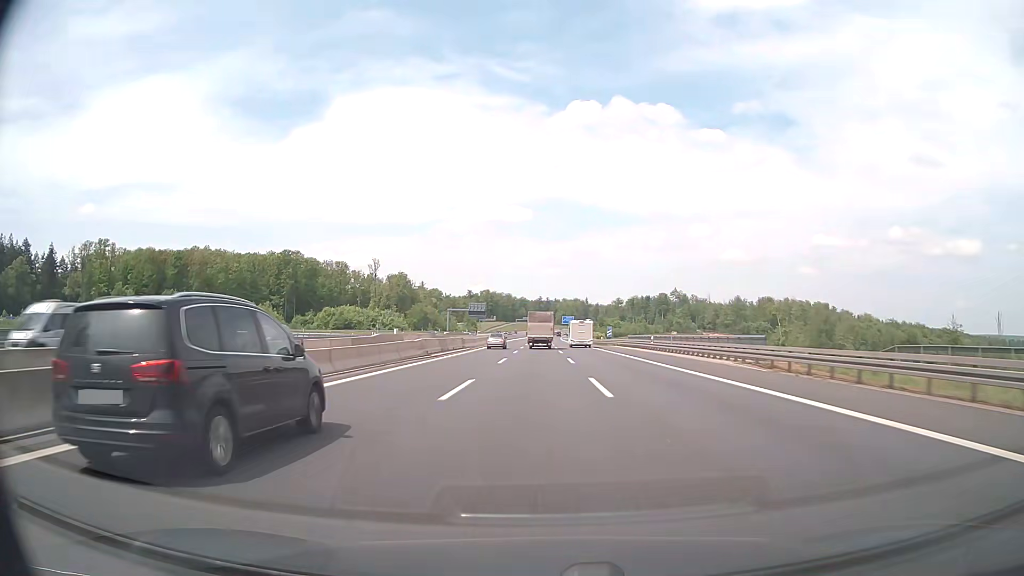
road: motorway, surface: asphalt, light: Day
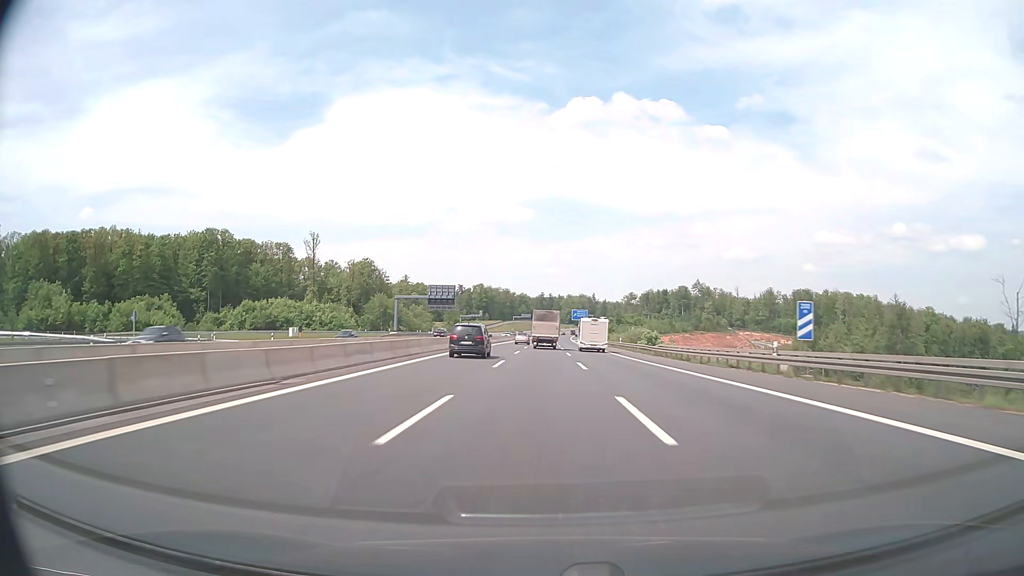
(0.0, +77.3) m; 0°
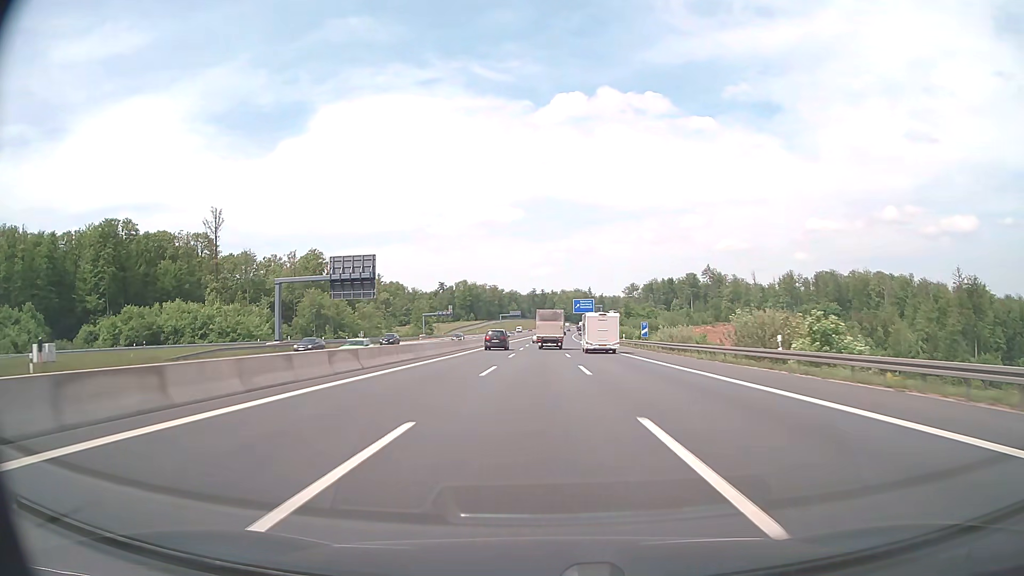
(+0.3, +57.7) m; +1°
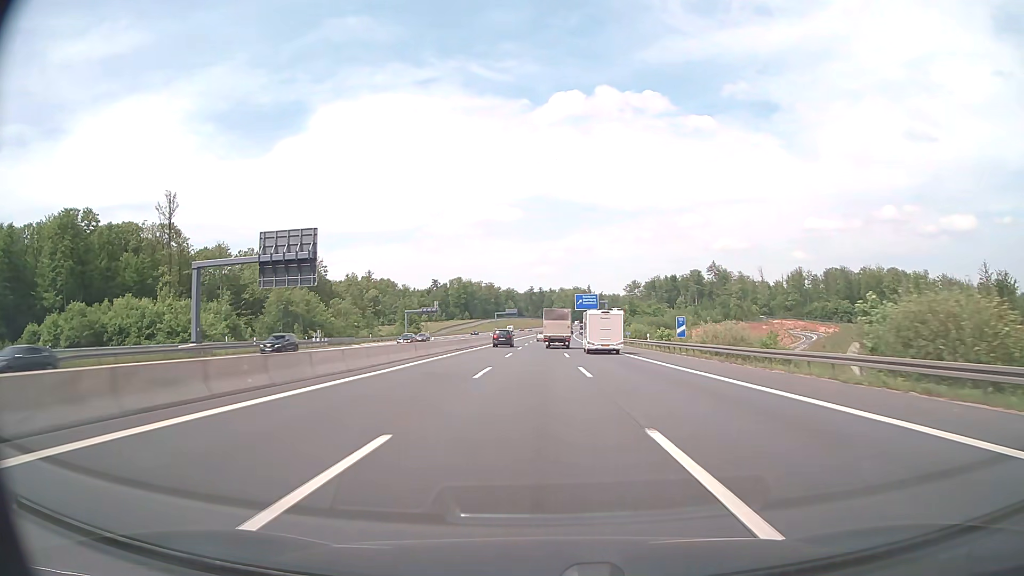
(0.0, +19.2) m; 0°
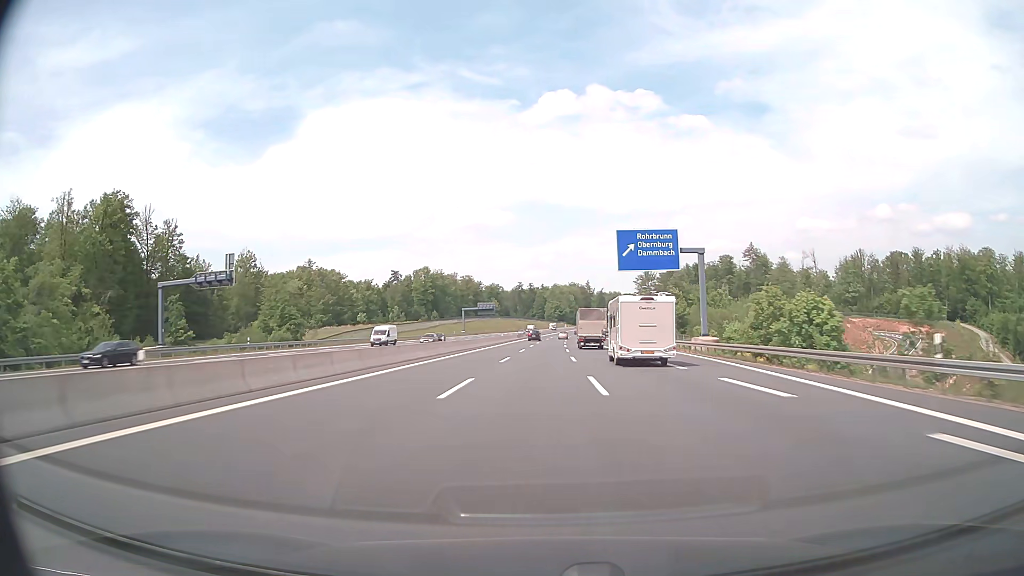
(+0.5, +95.9) m; +1°
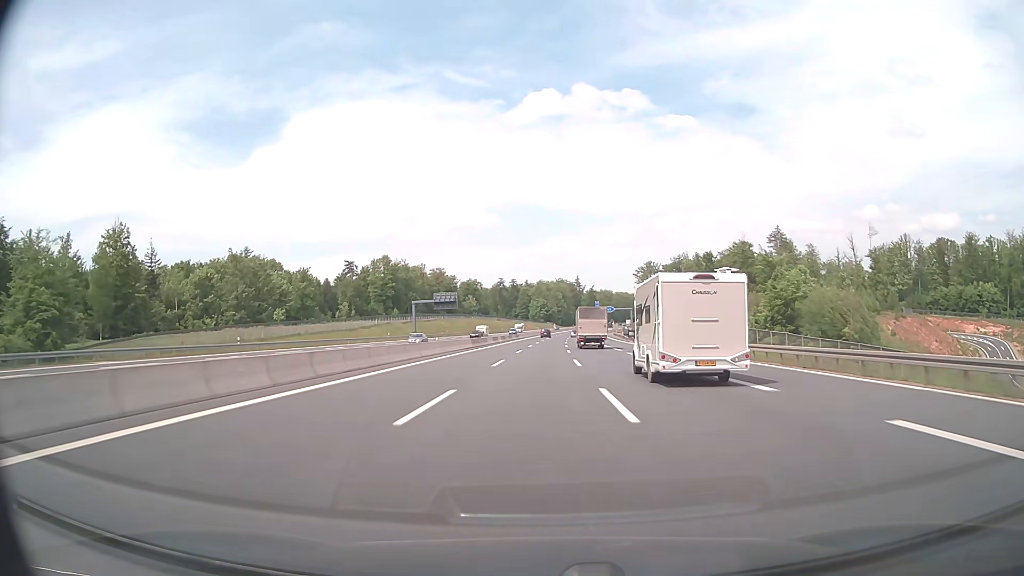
(+0.6, +58.0) m; +1°
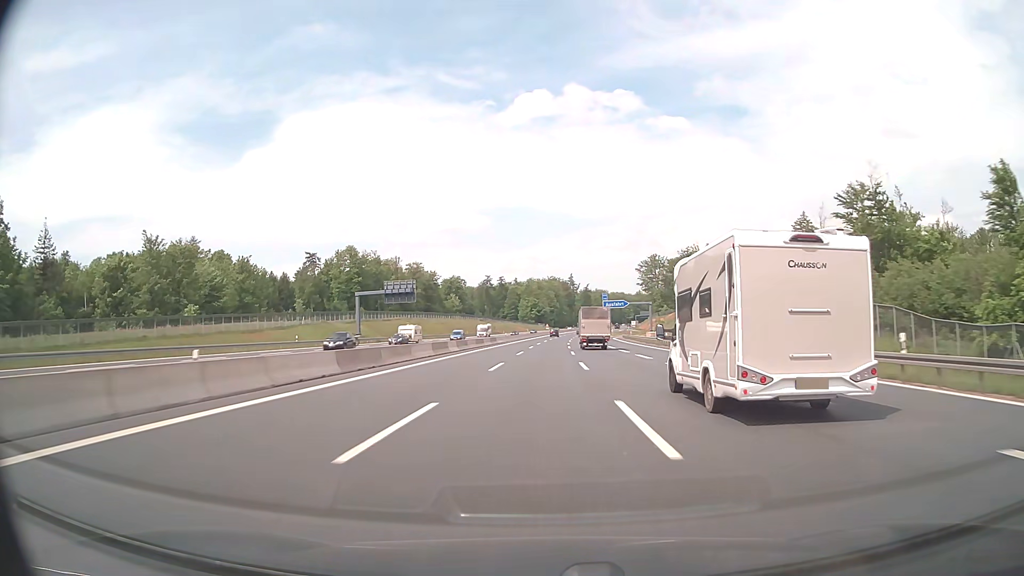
(+0.2, +38.8) m; +1°
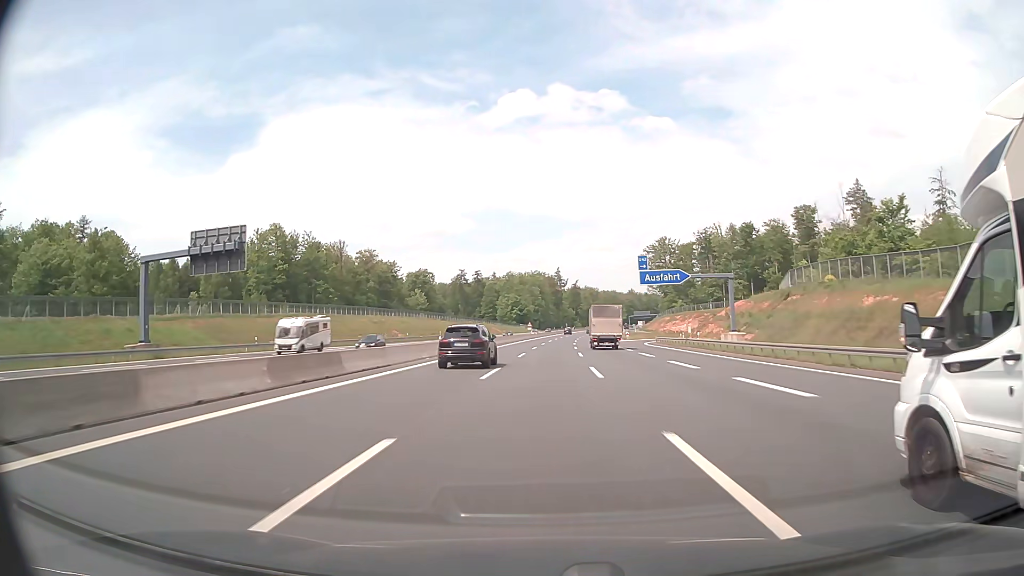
(+0.7, +58.2) m; +1°
(0, +10) (0, +20) (0, +30) (0, +40) (+1, +50) (+1, +60) (+2, +70) (+2, +80) (+3, +90) (+3, +100) m
